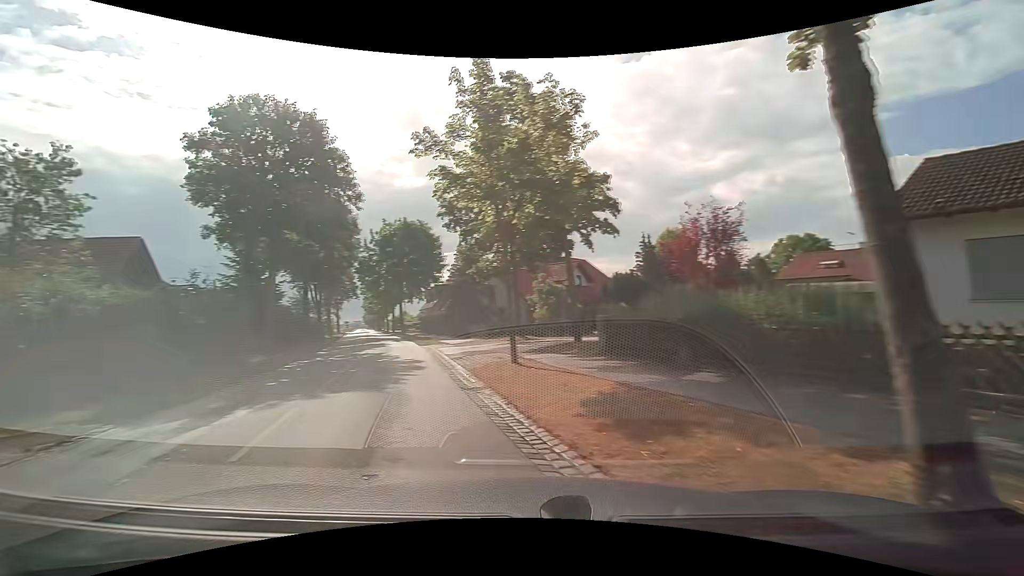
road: tertiary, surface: asphalt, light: Day
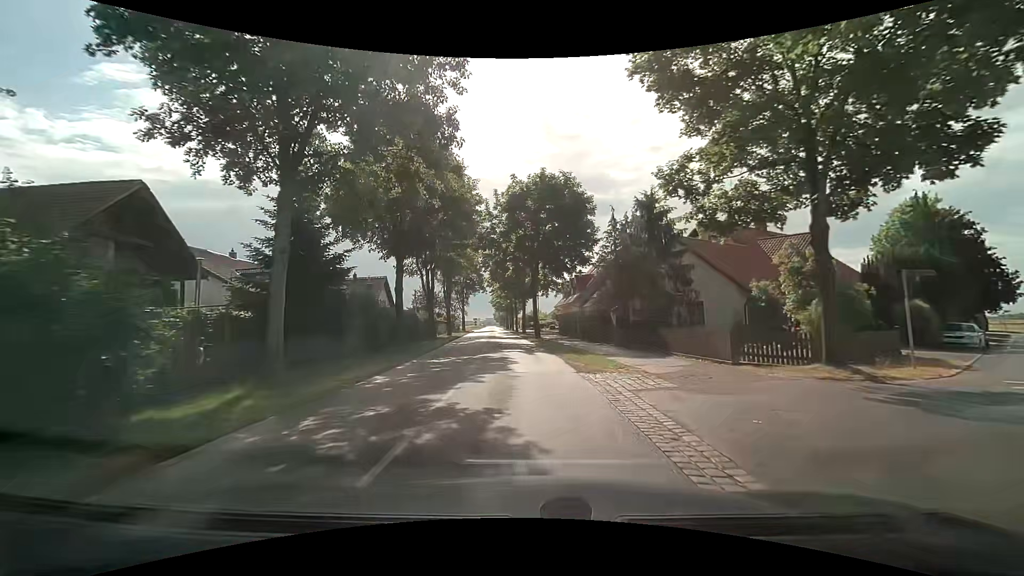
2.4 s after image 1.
(-4.3, +15.4) m; -17°
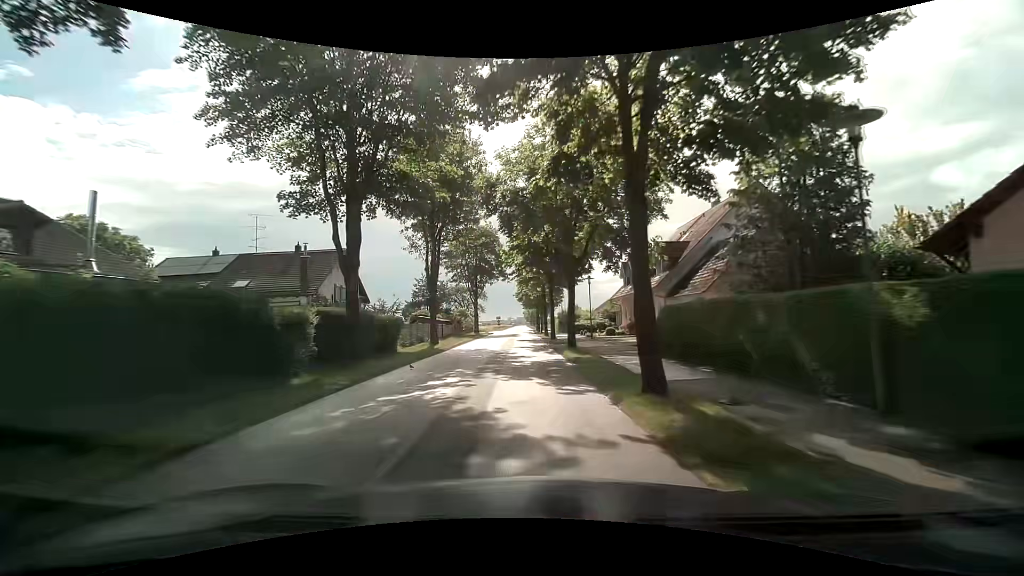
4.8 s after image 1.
(-0.9, +26.0) m; -3°
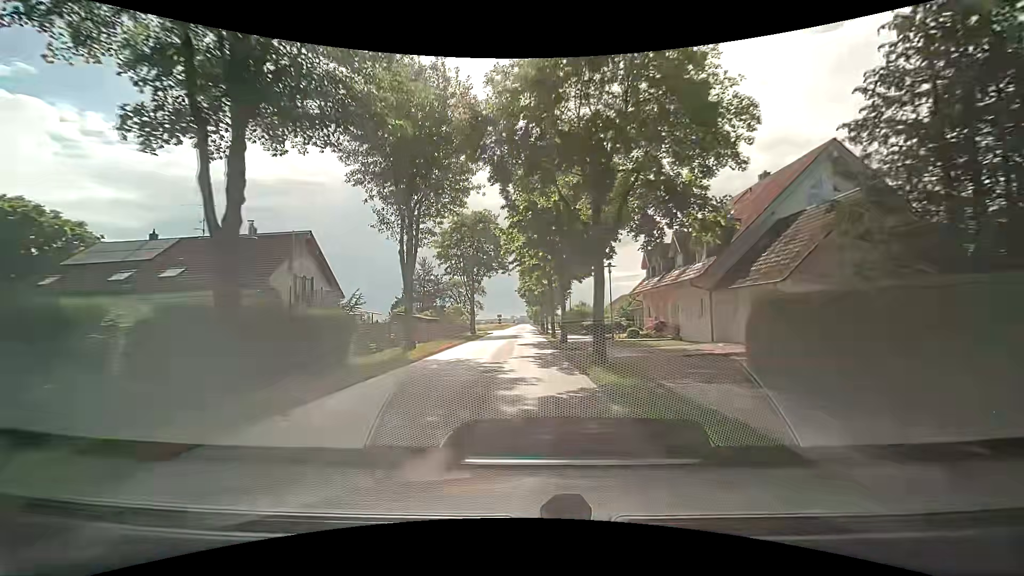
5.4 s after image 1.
(-0.1, +7.8) m; -1°
